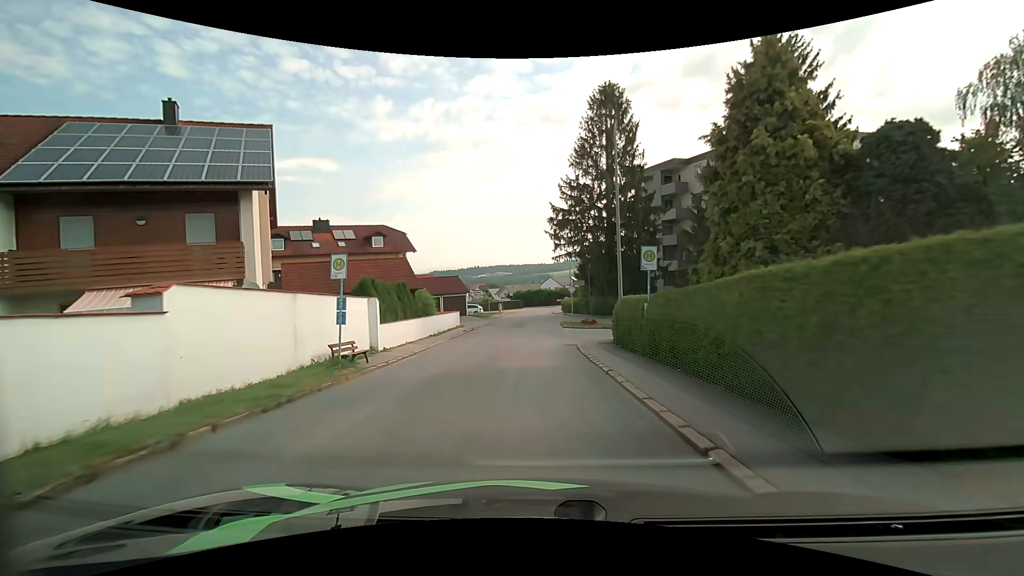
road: unclassified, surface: asphalt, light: Day
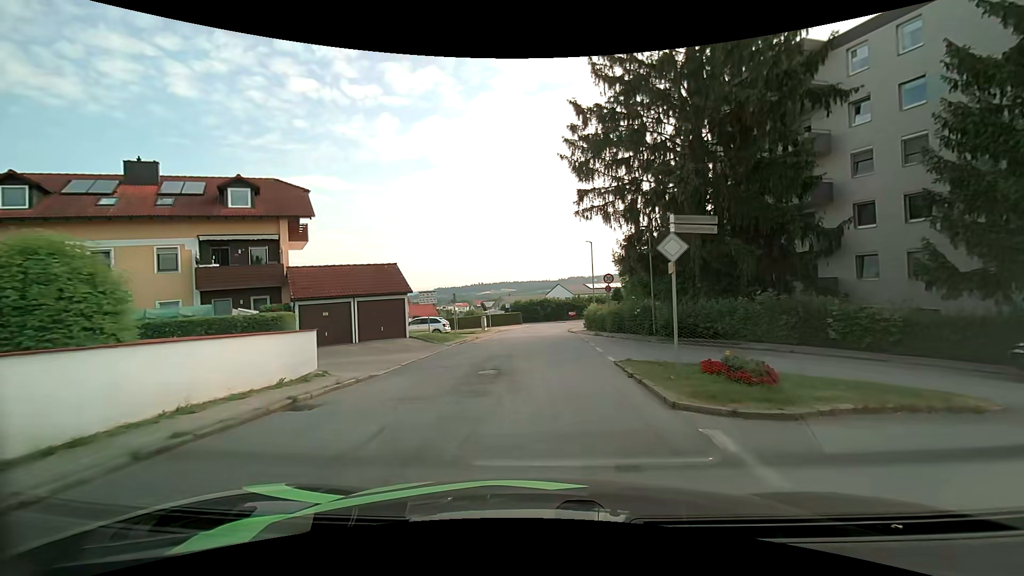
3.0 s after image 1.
(-0.2, +25.4) m; 0°
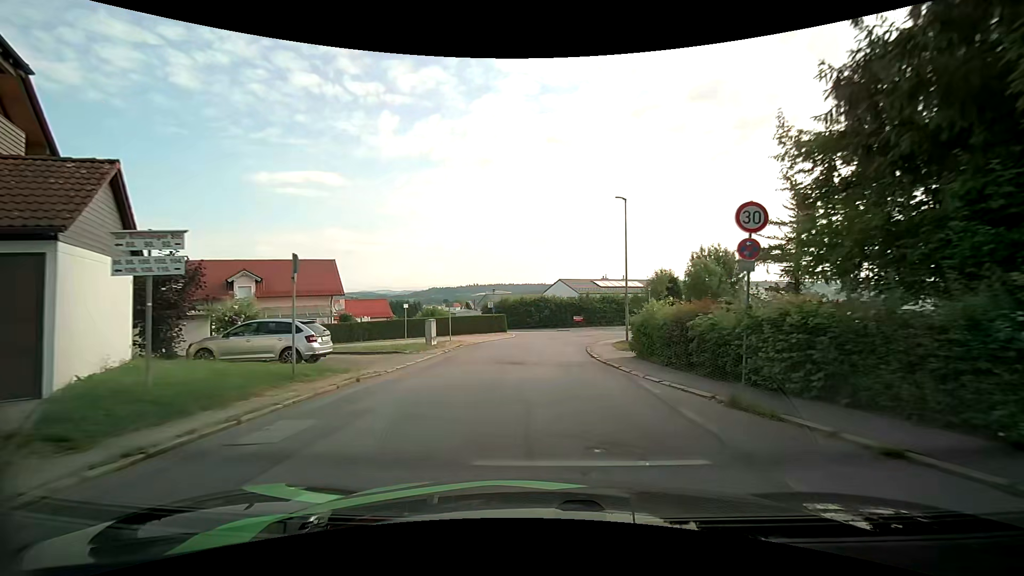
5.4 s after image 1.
(0.0, +19.8) m; 0°
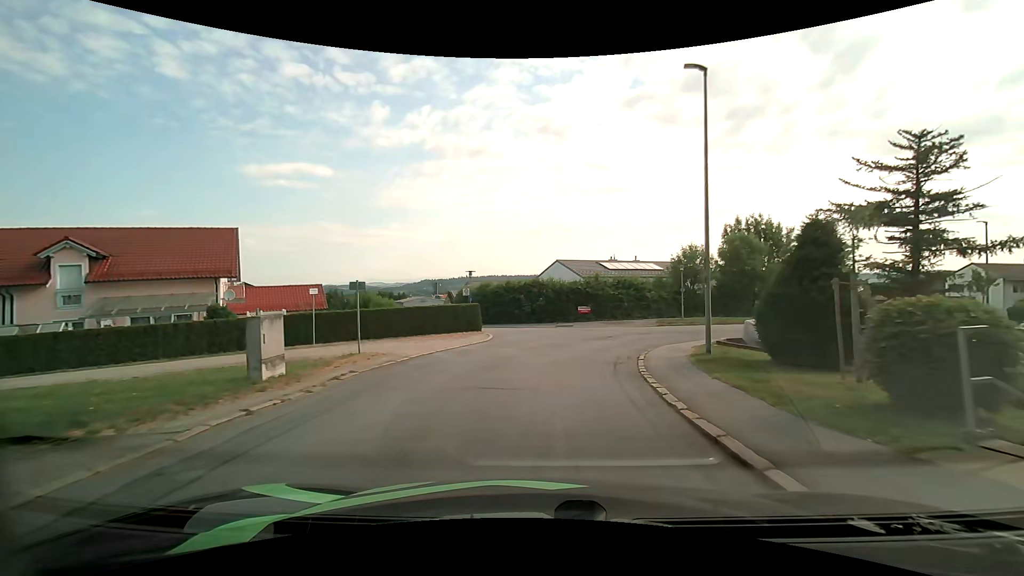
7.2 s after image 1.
(+0.1, +14.1) m; +1°
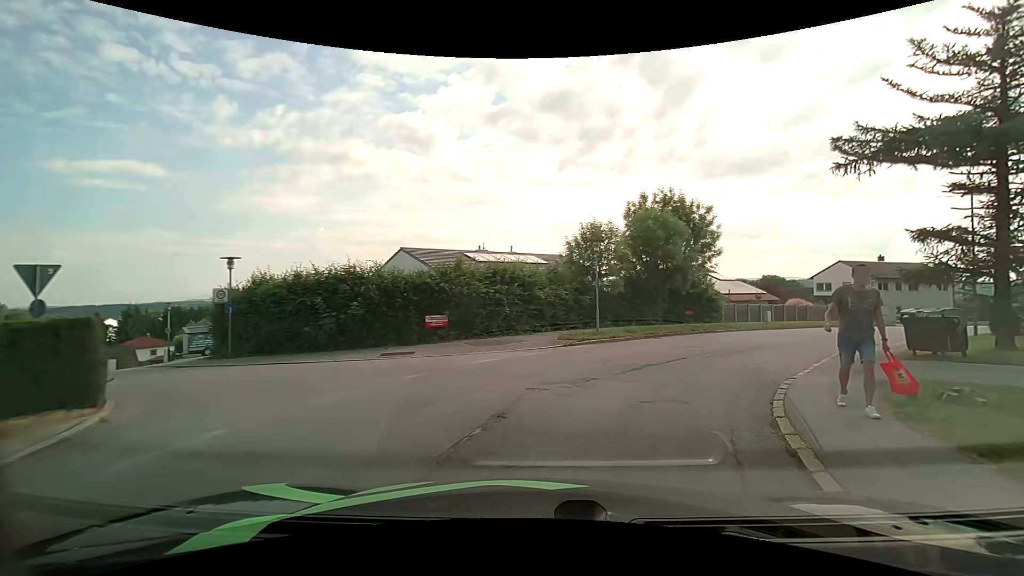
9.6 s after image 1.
(+1.7, +16.8) m; +15°
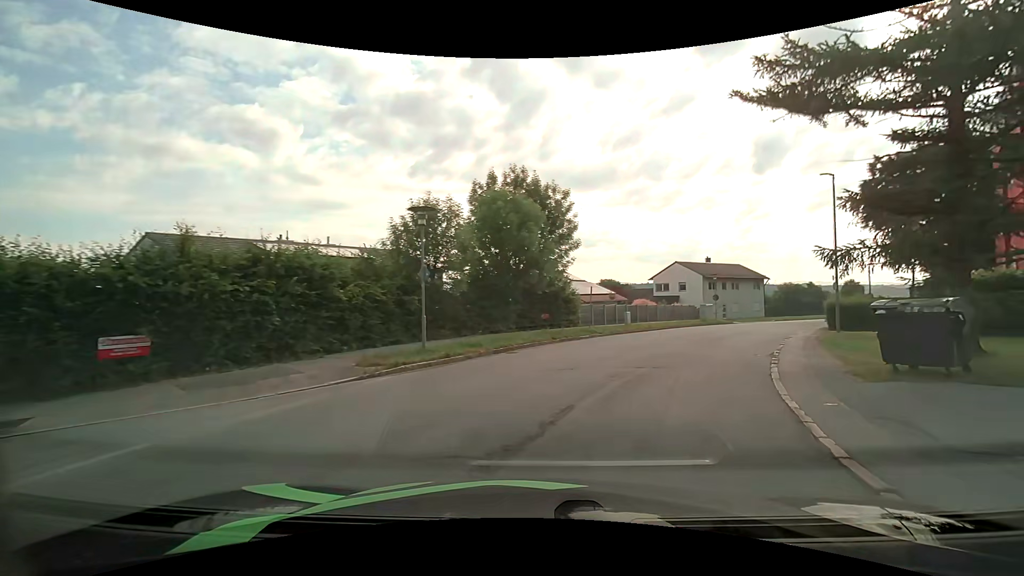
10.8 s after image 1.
(+1.3, +8.2) m; +17°
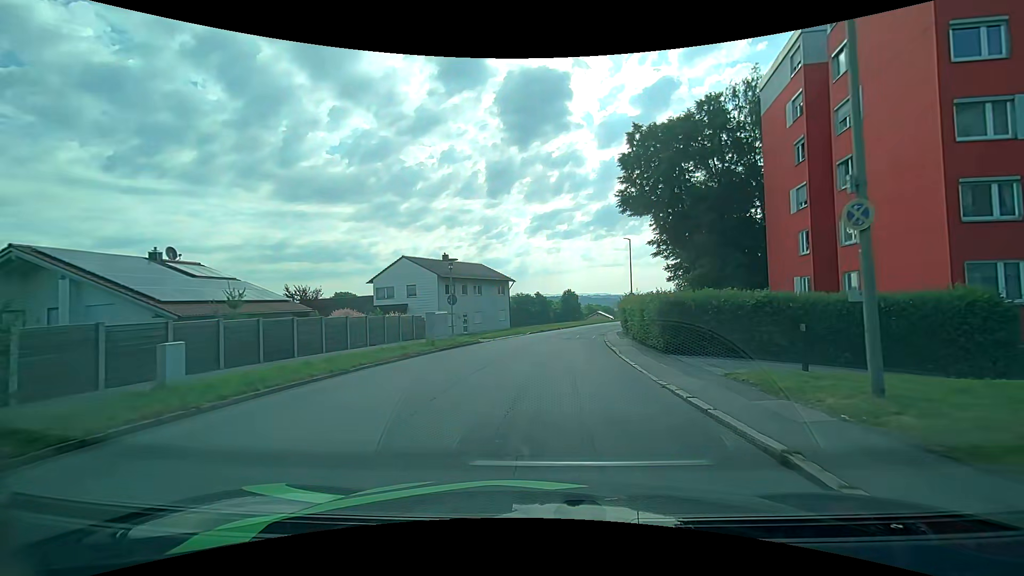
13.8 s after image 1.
(+7.1, +22.4) m; +28°
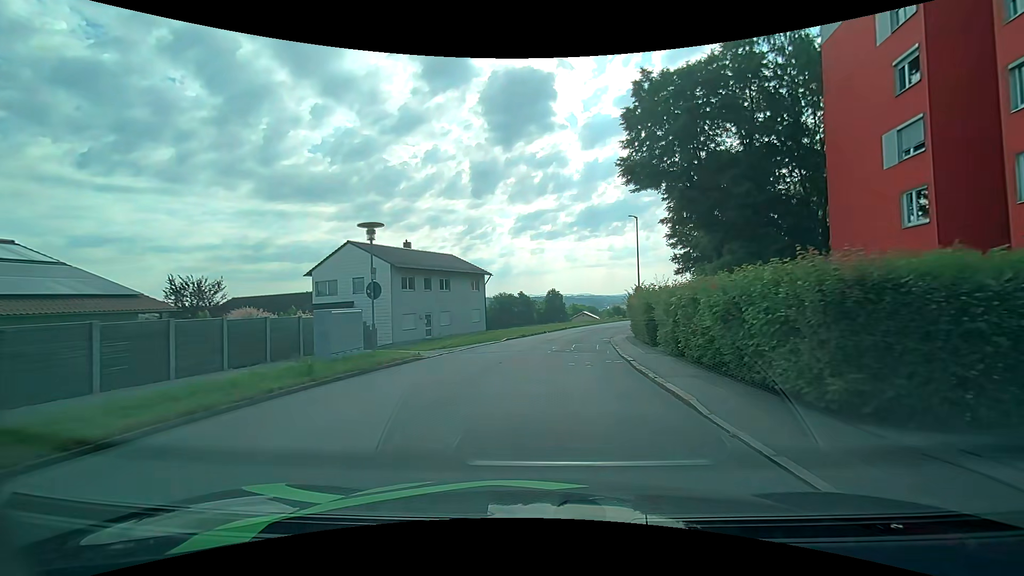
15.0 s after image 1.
(+0.2, +10.5) m; +2°
(0, +10) (+1, +20) (+2, +30) (+4, +40) (+7, +49) (+11, +59) (+15, +68) (+19, +77) (+25, +85) (+30, +94) m
